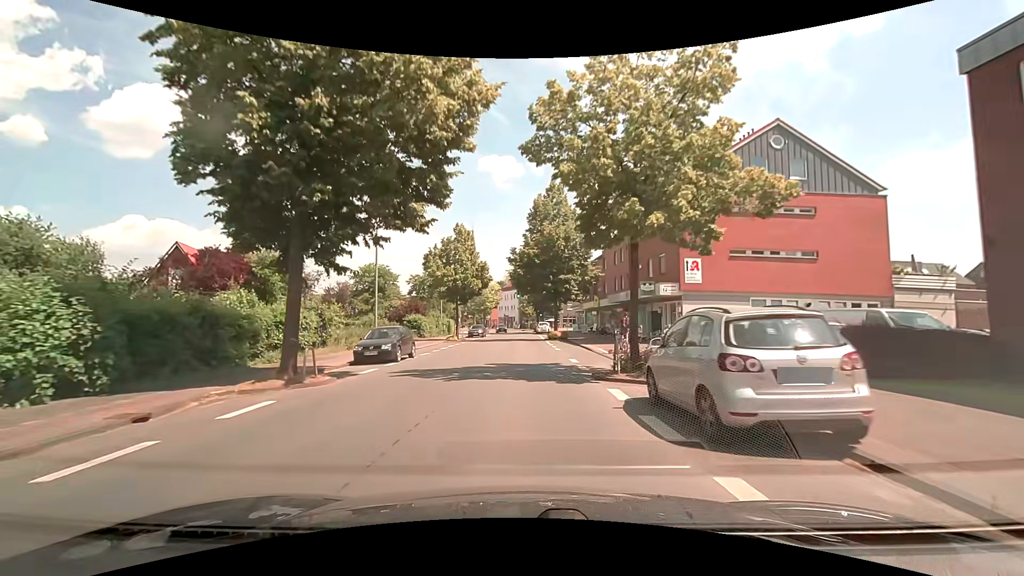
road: secondary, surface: asphalt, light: Day
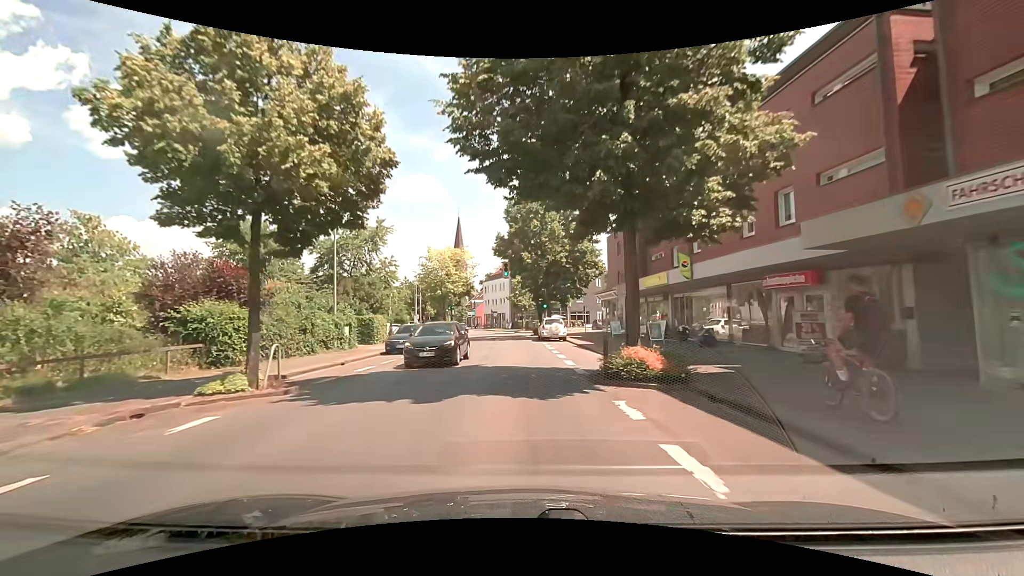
(+0.2, +32.7) m; +1°
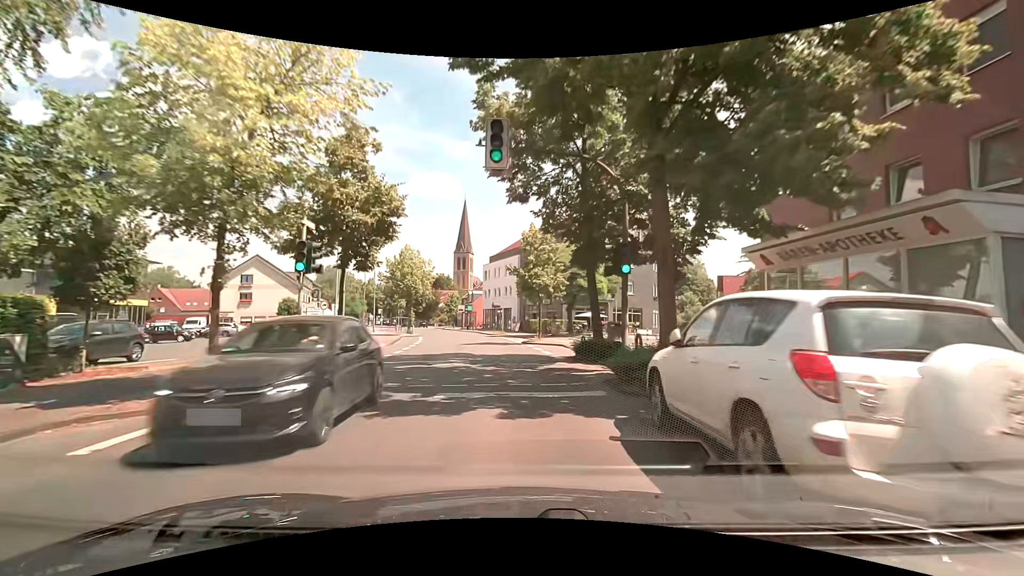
(-0.5, +31.7) m; -1°
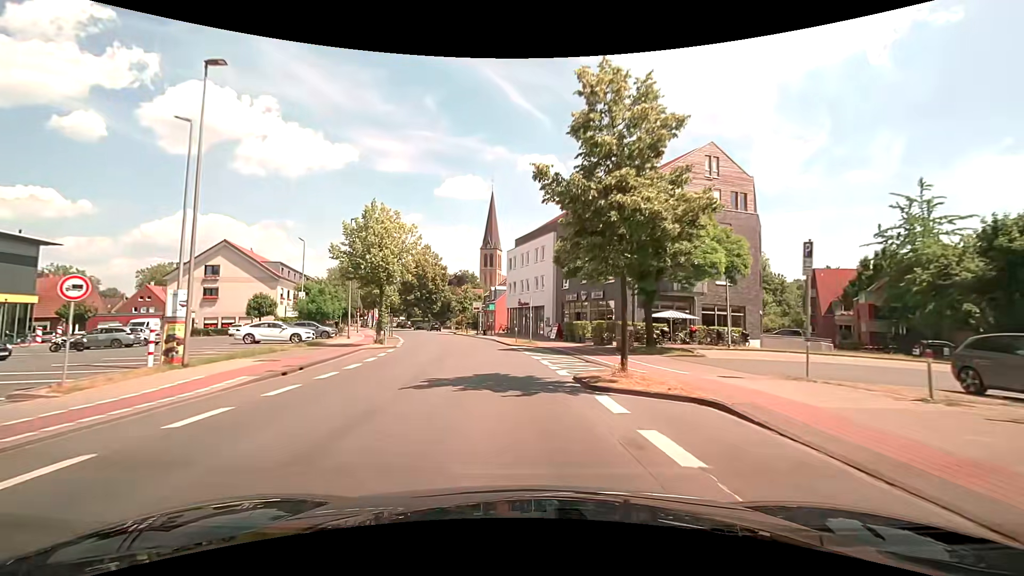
(-0.5, +18.7) m; -4°
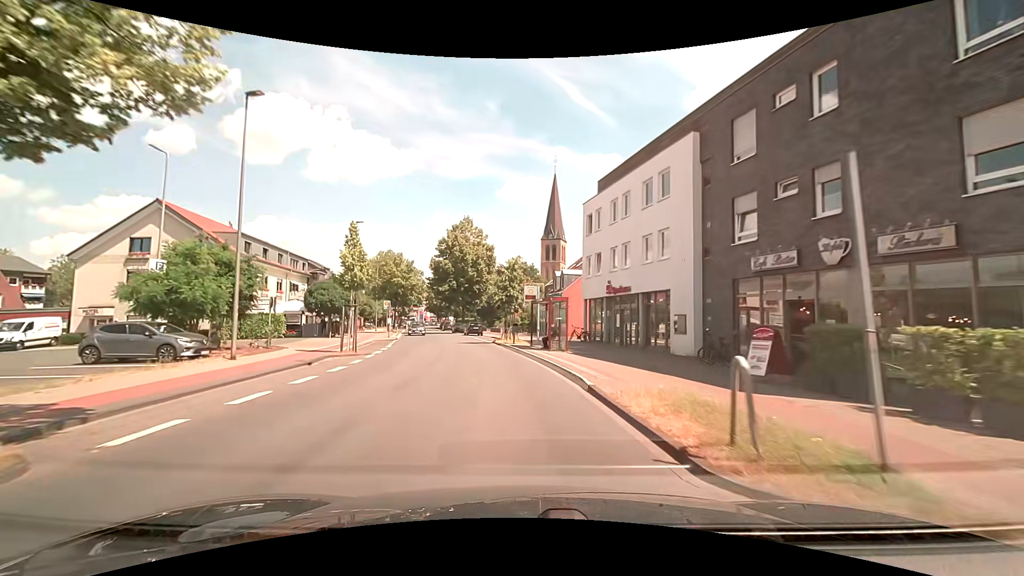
(-1.3, +25.4) m; -6°
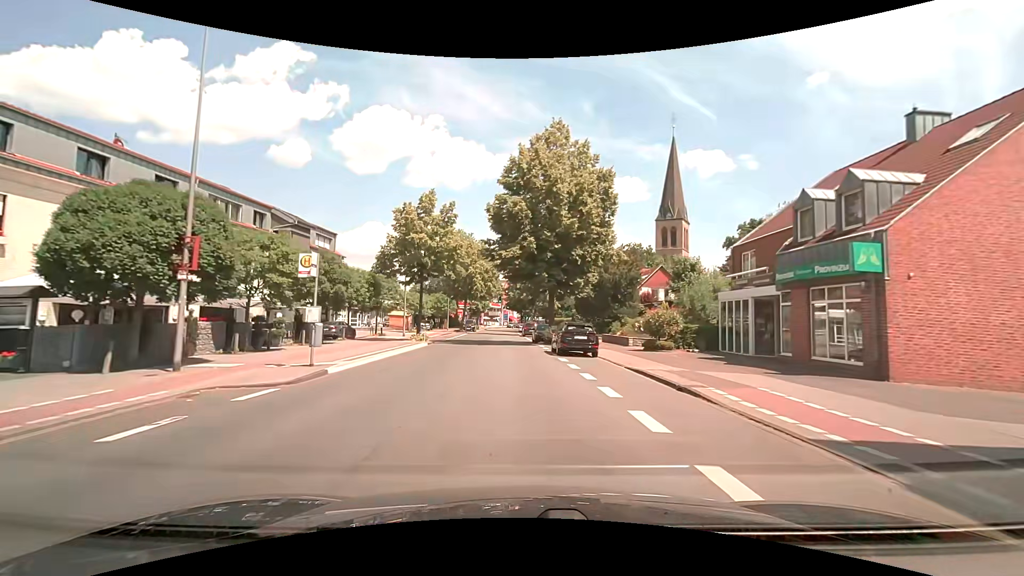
(-3.3, +32.6) m; -11°
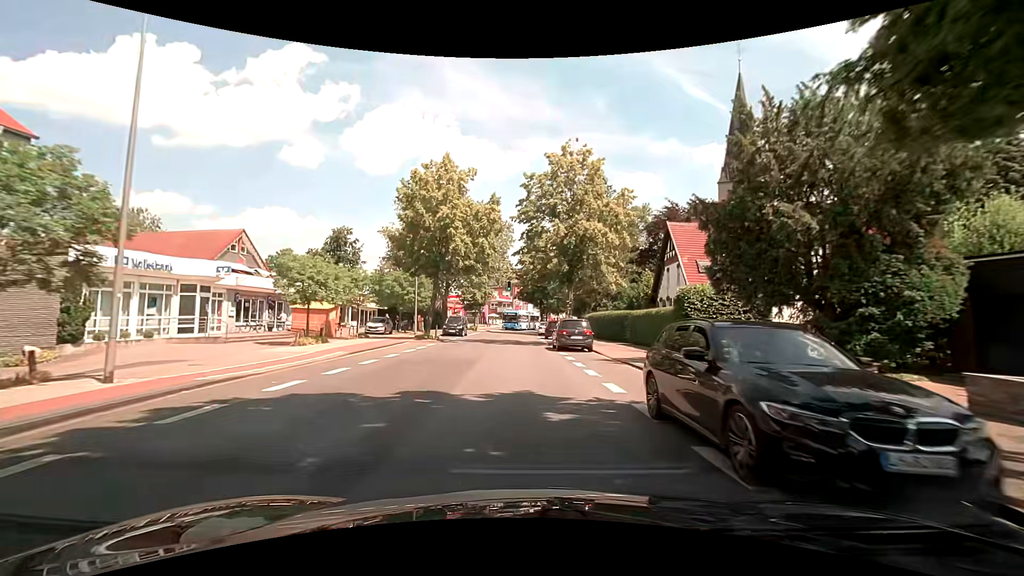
(-0.9, +32.1) m; -2°
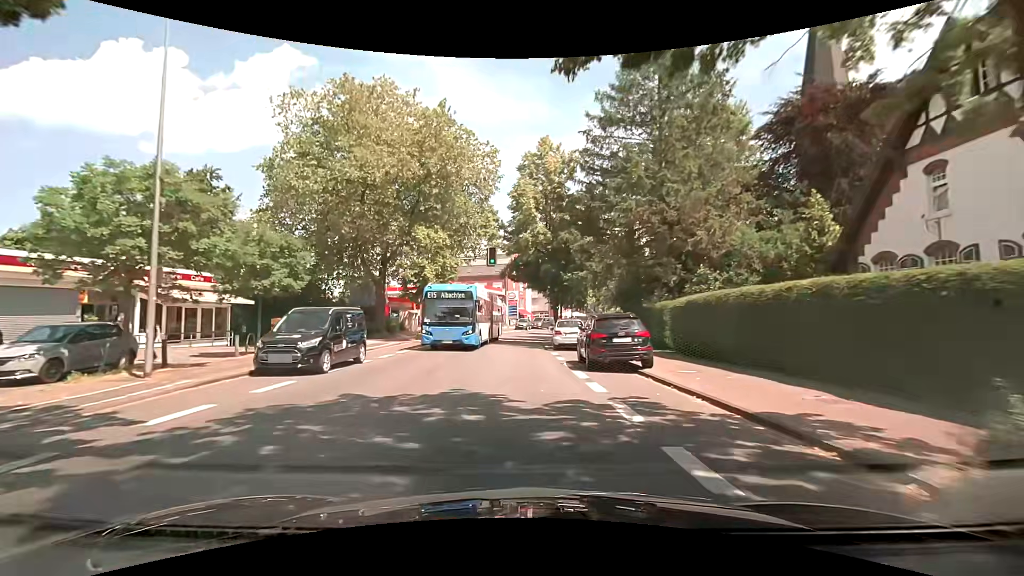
(+0.1, +30.0) m; 0°
(0, +10) (0, +20) (0, +30) (0, +40) (+1, +50) (+2, +60) (+5, +70) (+7, +79) (+11, +88) (+16, +97) m
